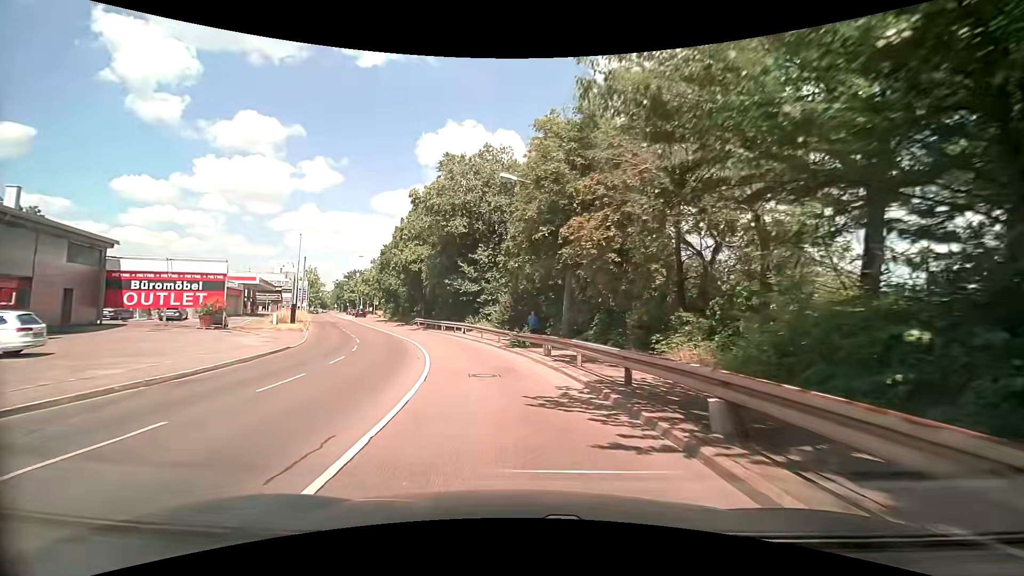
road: secondary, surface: asphalt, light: Day
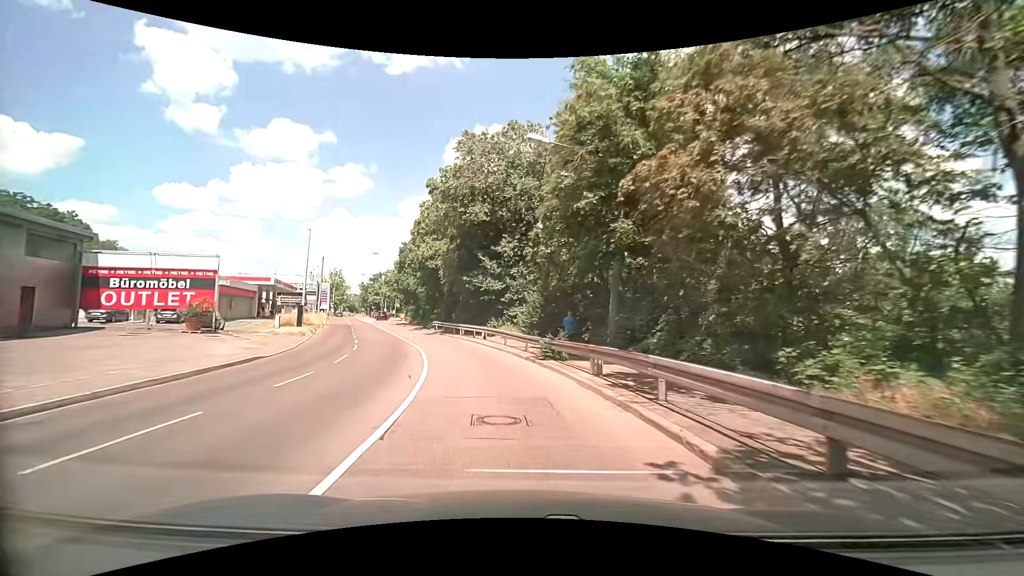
(-0.1, +5.5) m; -4°
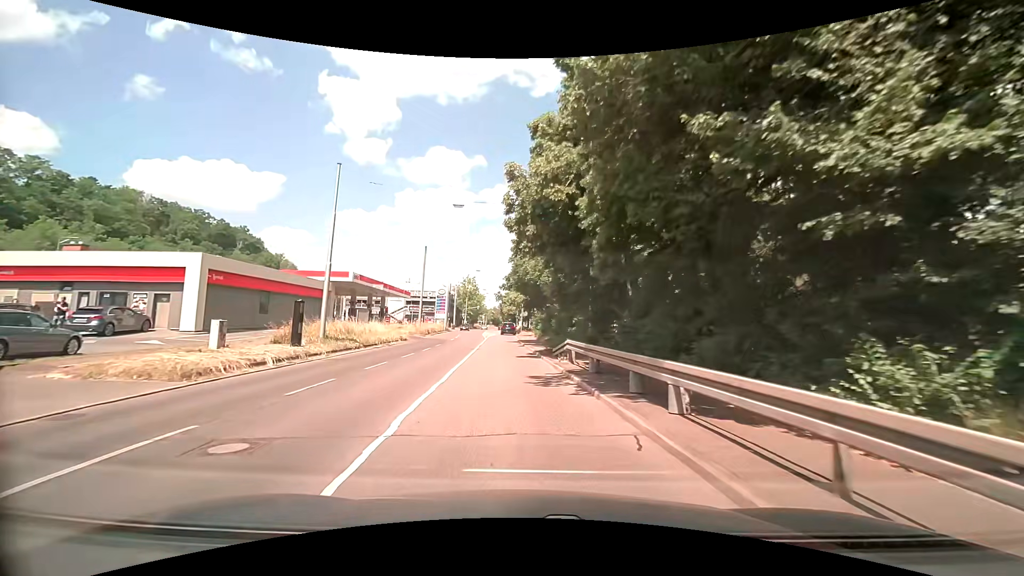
(-3.7, +25.9) m; -17°
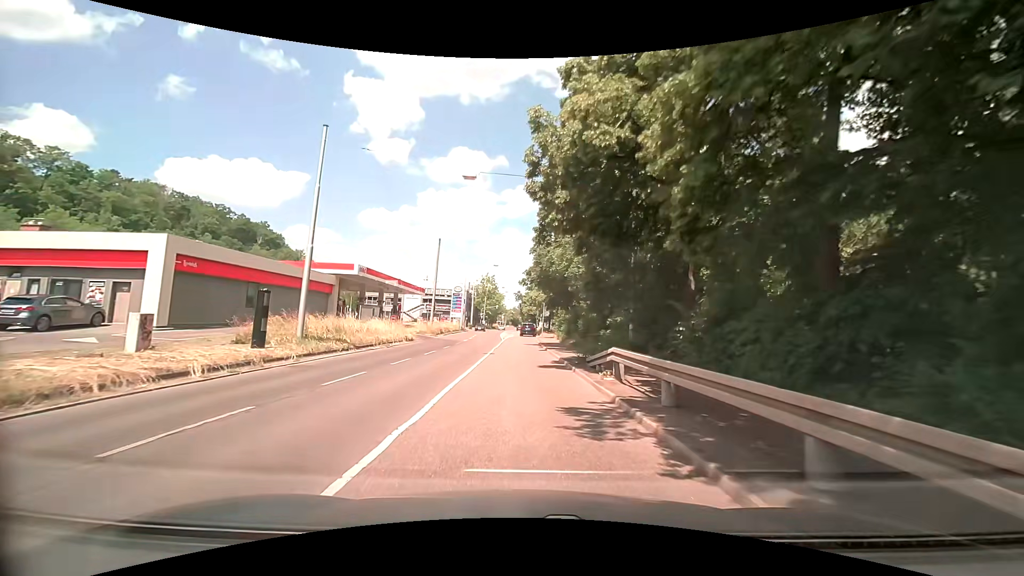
(-0.1, +5.0) m; -2°
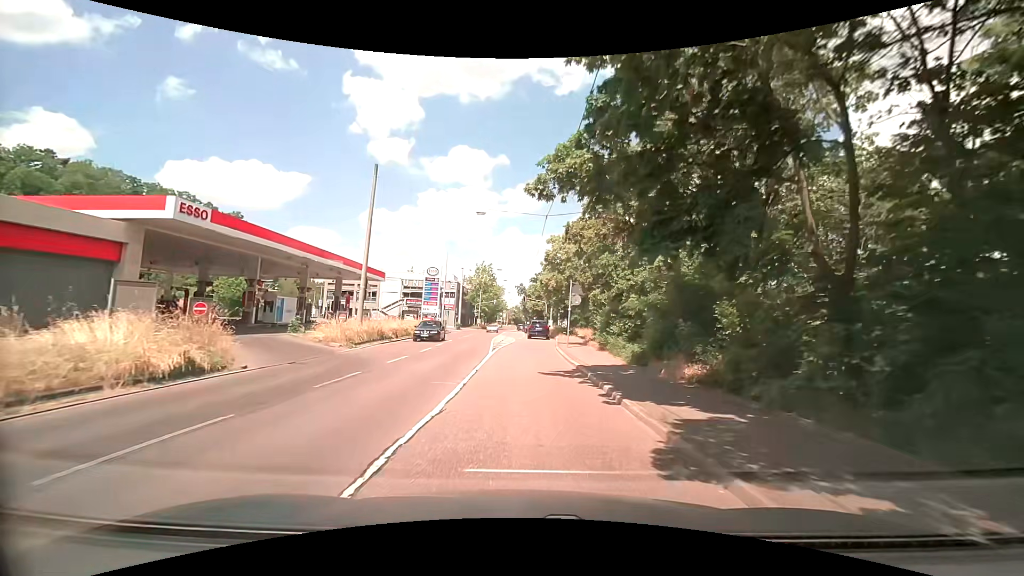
(-0.4, +24.8) m; 0°
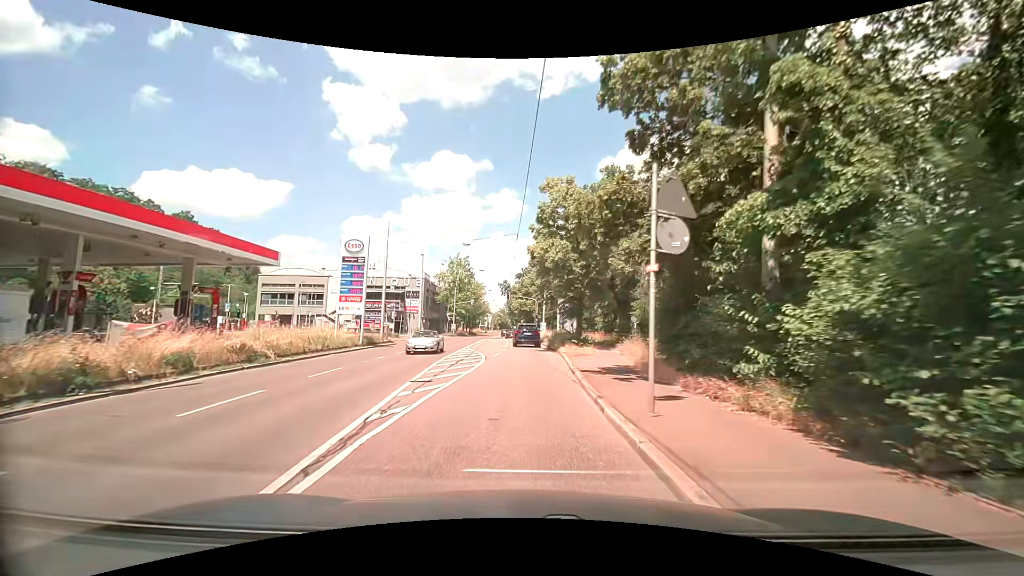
(+0.1, +20.4) m; +1°
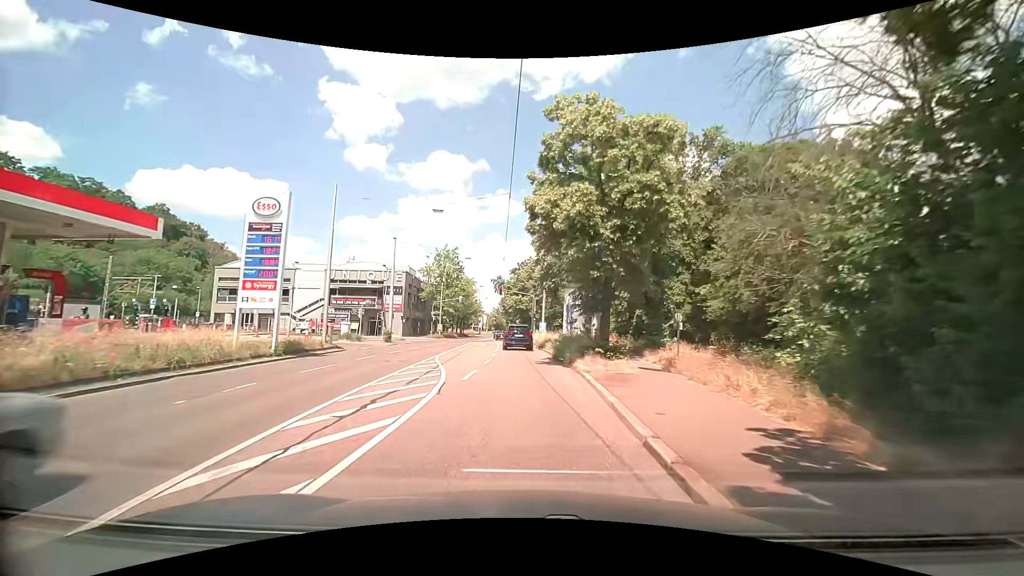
(0.0, +10.7) m; +2°
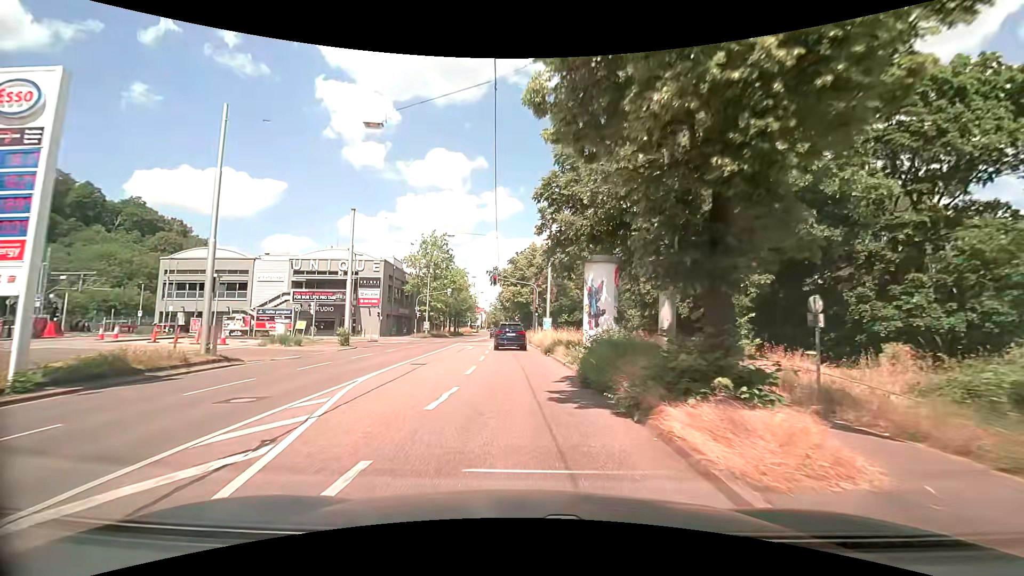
(-0.2, +10.9) m; -1°
(0, +10) (0, +20) (-1, +30) (-2, +40) (-2, +50) (-3, +60) (-4, +70) (-5, +80) (-5, +90) (-6, +100) m
